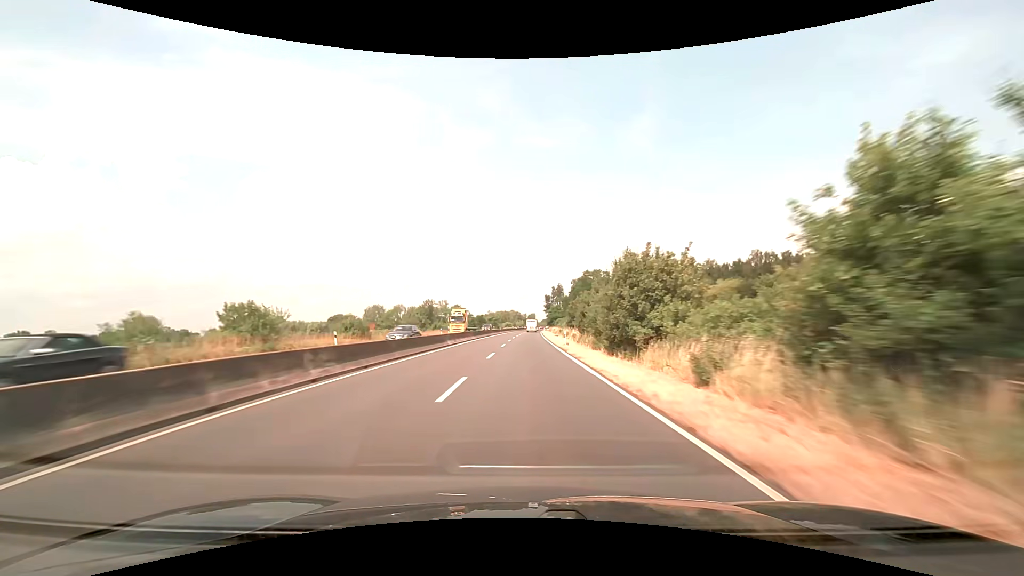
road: trunk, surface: asphalt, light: Day
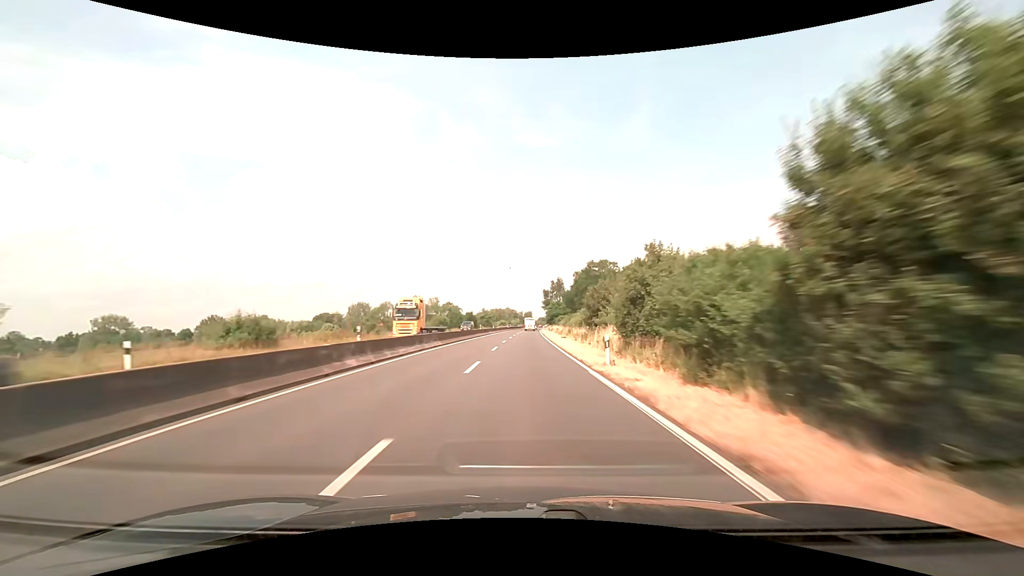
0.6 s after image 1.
(+0.1, +19.0) m; +1°
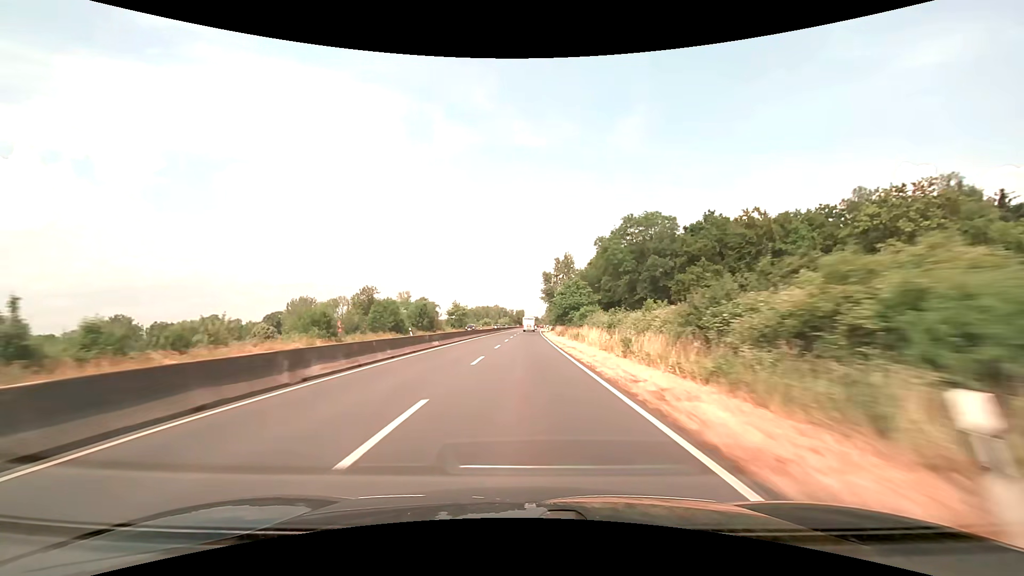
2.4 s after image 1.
(+0.5, +57.1) m; +1°
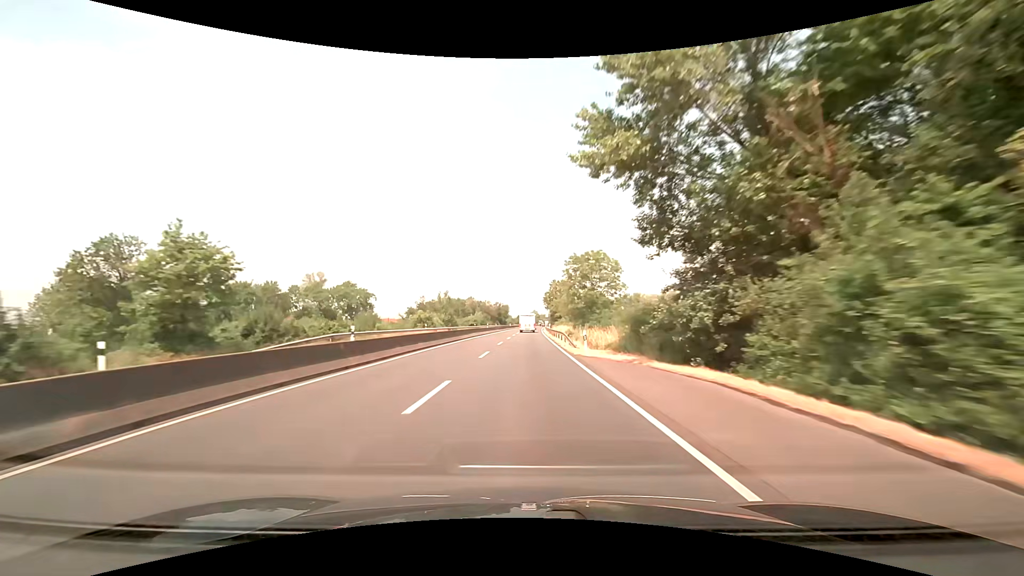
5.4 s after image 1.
(+1.3, +93.3) m; +1°
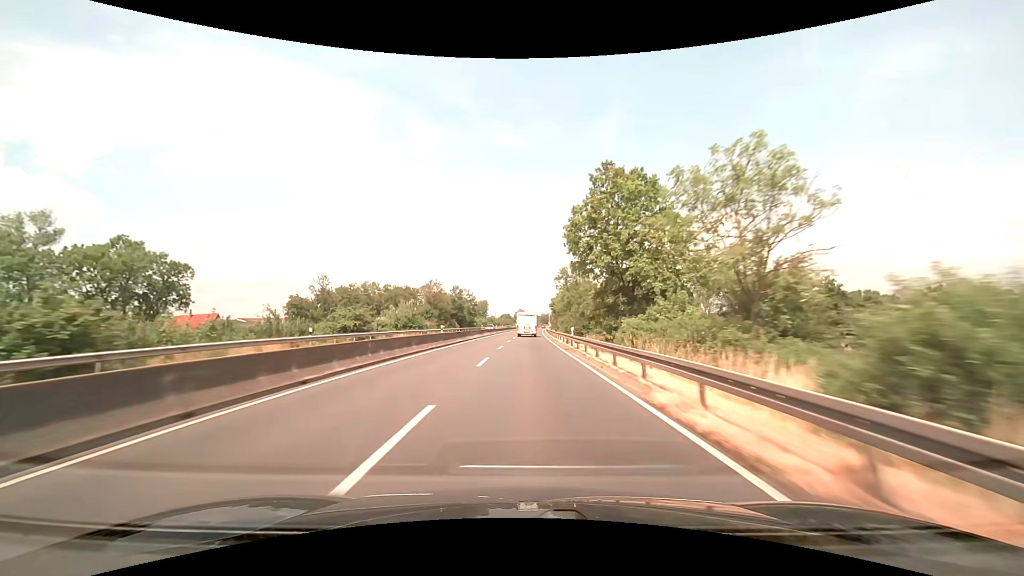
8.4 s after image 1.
(+1.2, +87.3) m; +2°
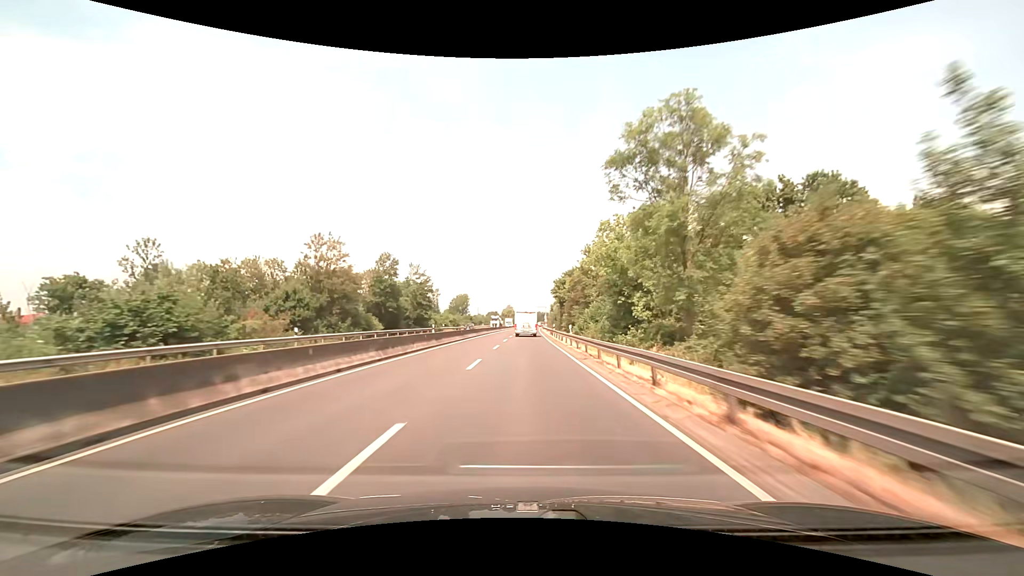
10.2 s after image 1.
(+0.5, +49.4) m; +1°
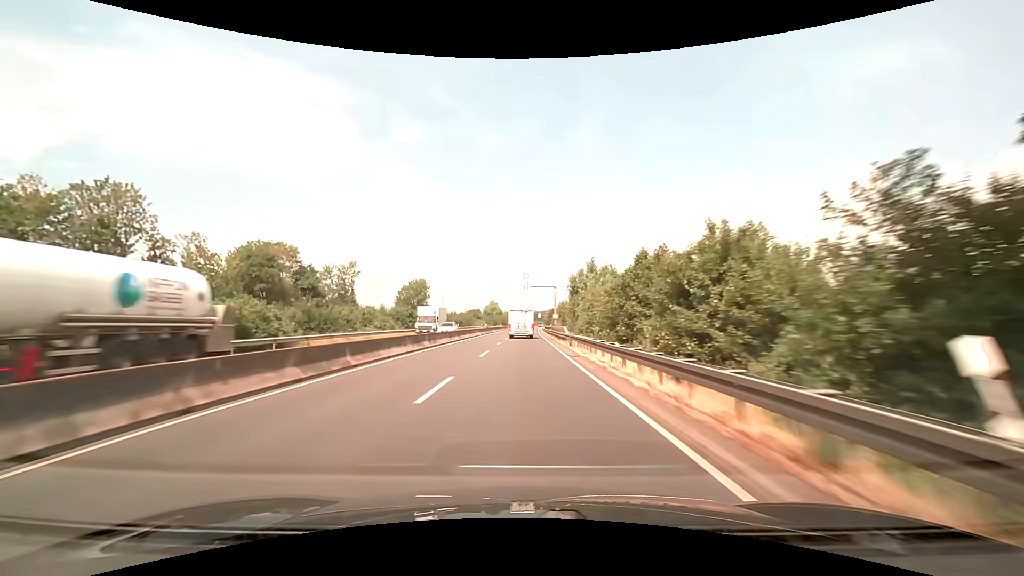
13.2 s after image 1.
(+0.8, +78.1) m; +1°
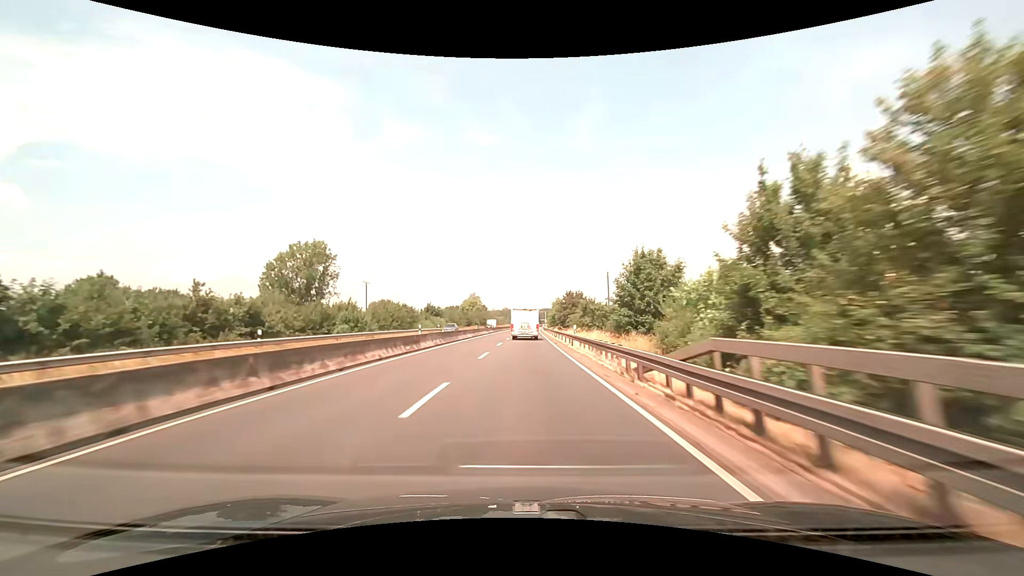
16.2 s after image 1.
(+0.4, +73.4) m; +1°
(0, +10) (0, +20) (0, +30) (0, +40) (0, +50) (+1, +60) (+1, +70) (+1, +80) (+1, +90) (+1, +100) m
